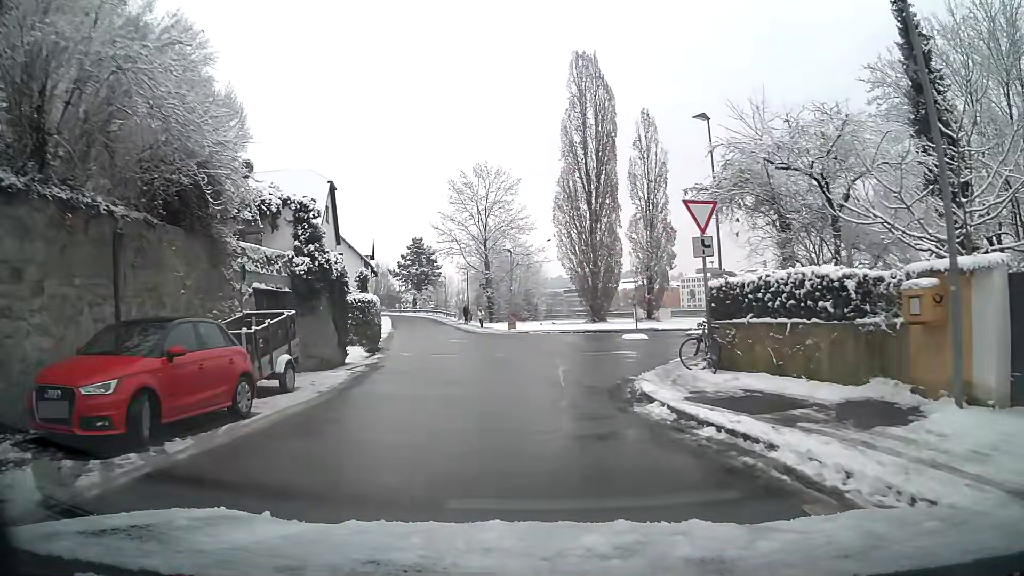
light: Day
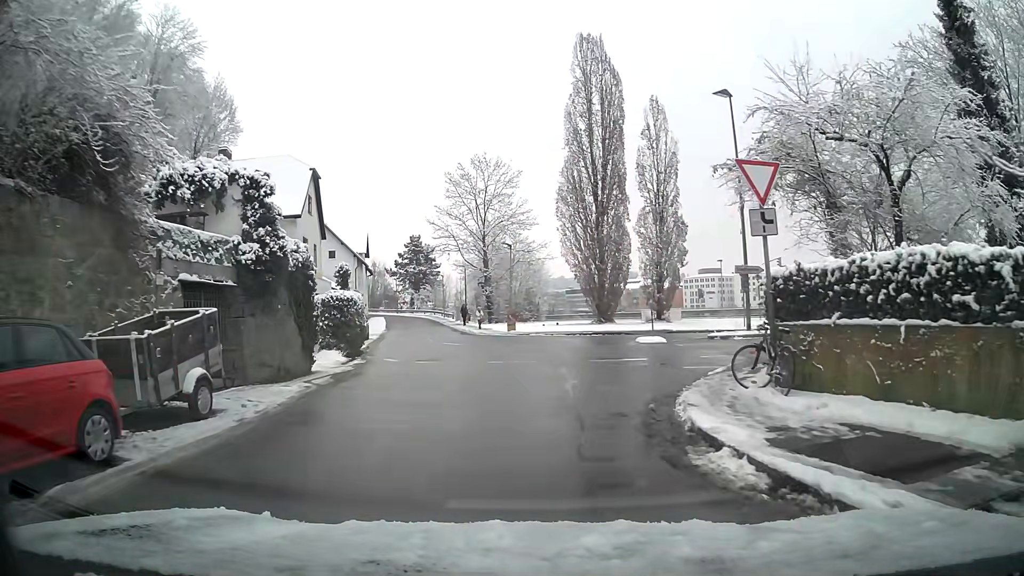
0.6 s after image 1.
(0.0, +3.6) m; 0°
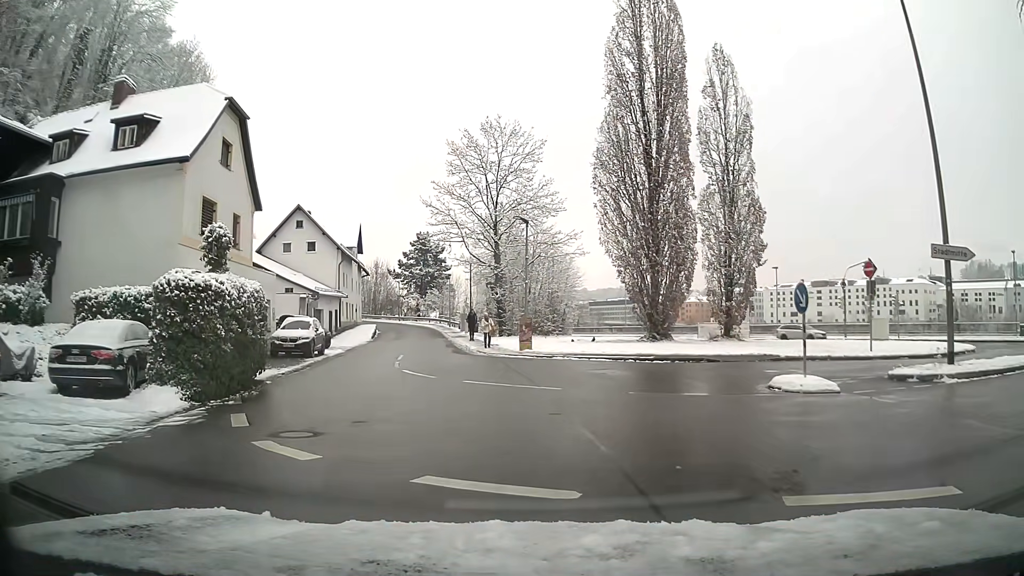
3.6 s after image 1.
(-0.1, +13.3) m; -2°
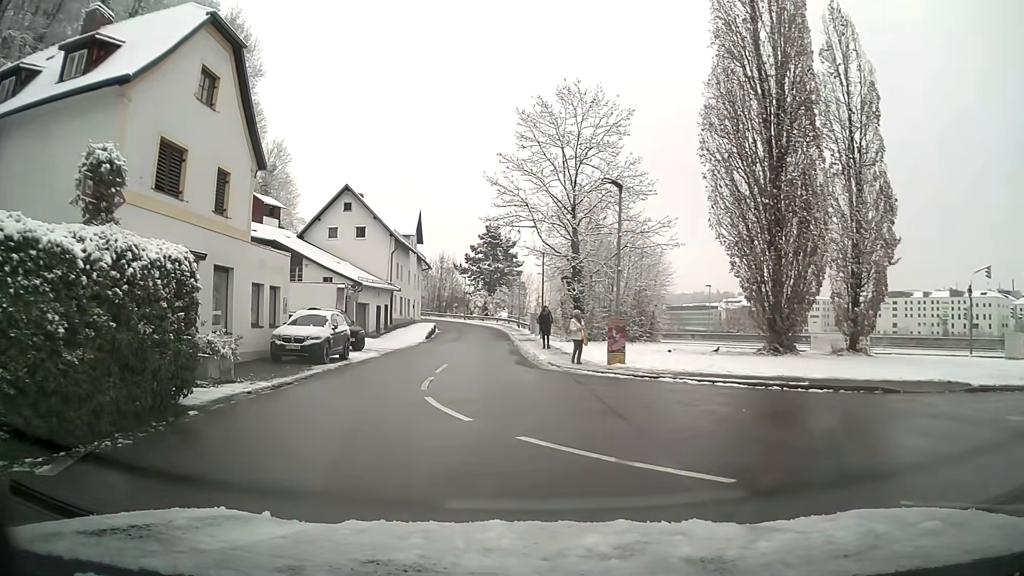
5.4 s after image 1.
(-0.5, +7.7) m; -7°
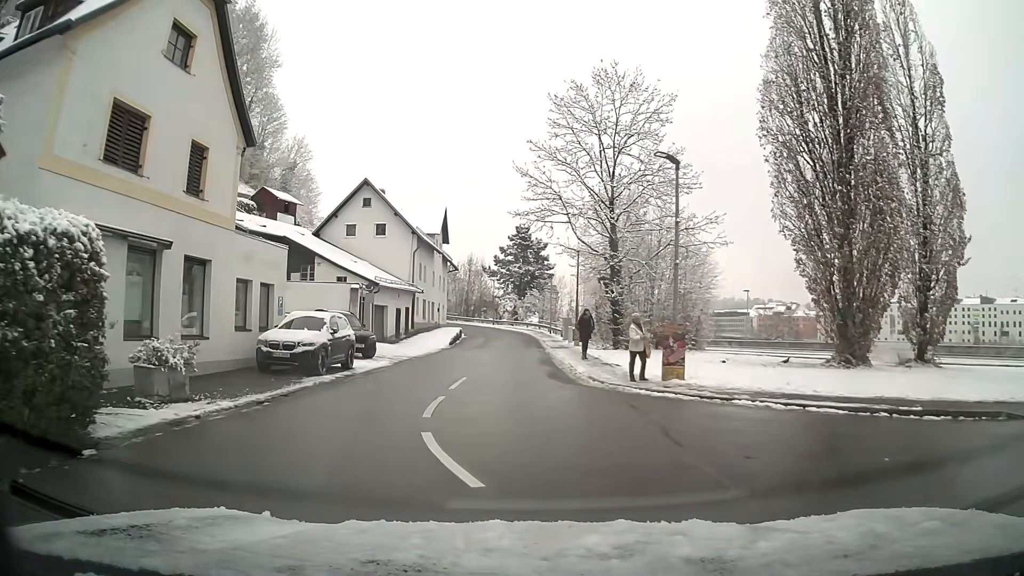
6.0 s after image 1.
(-0.1, +3.7) m; -2°
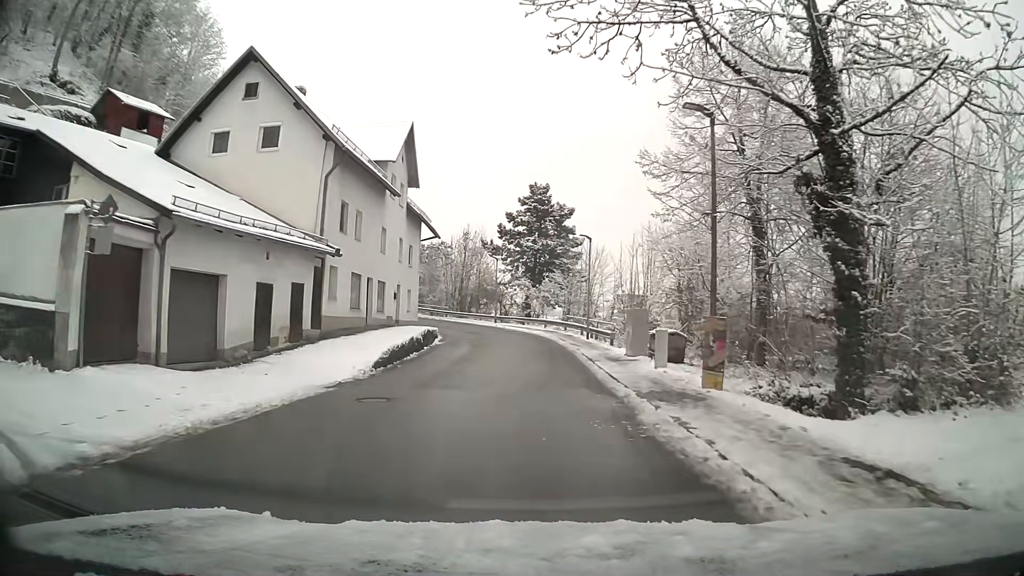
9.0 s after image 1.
(-0.4, +24.3) m; -1°
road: residential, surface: asphalt
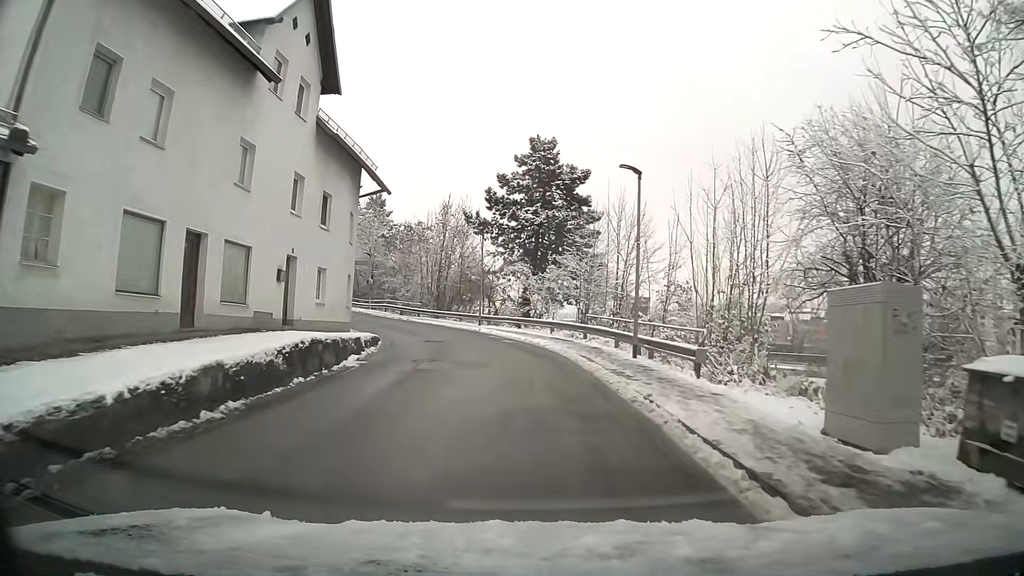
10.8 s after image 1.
(0.0, +15.7) m; 0°
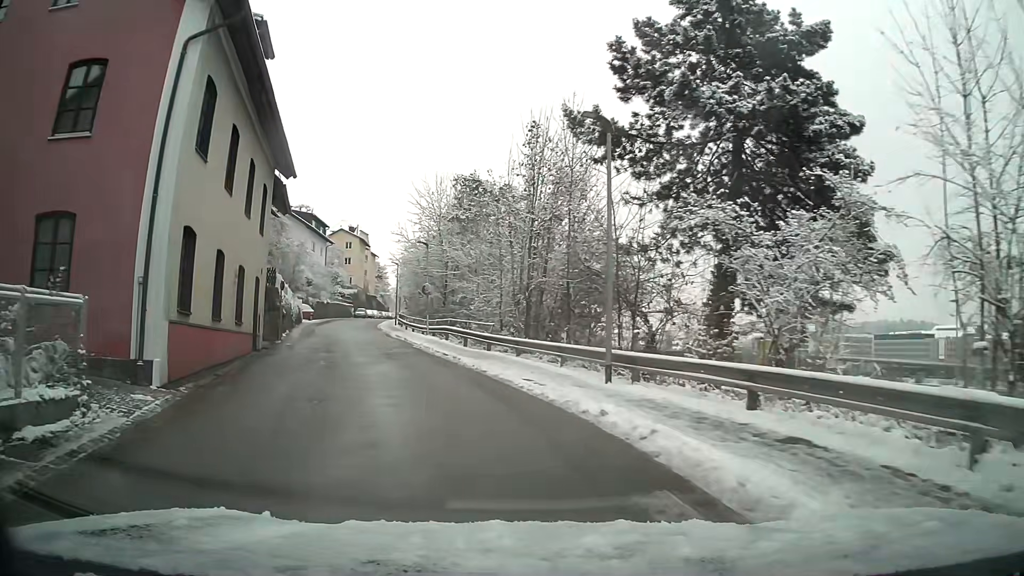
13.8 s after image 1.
(-1.8, +24.8) m; -14°
